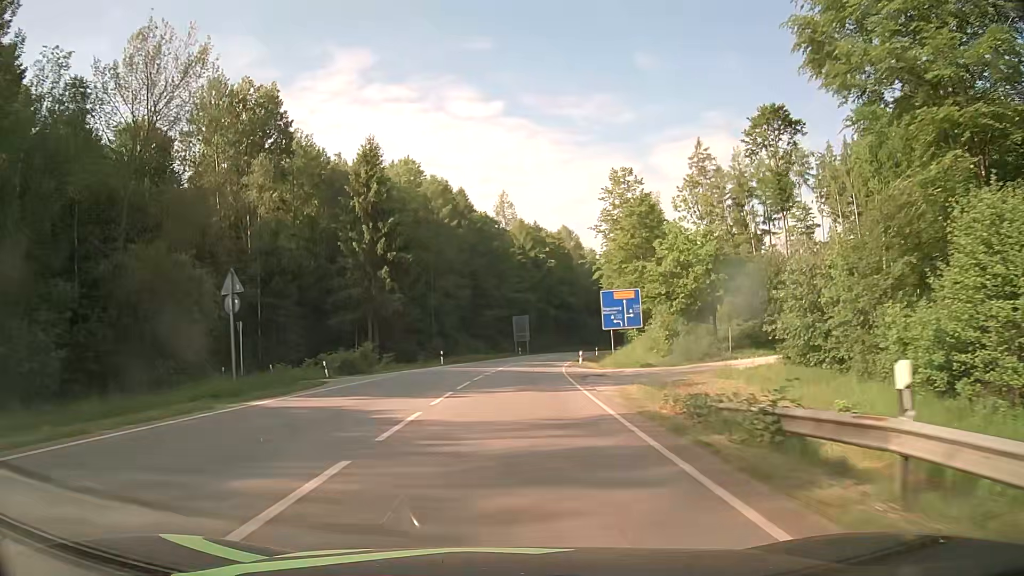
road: secondary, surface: asphalt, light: Day
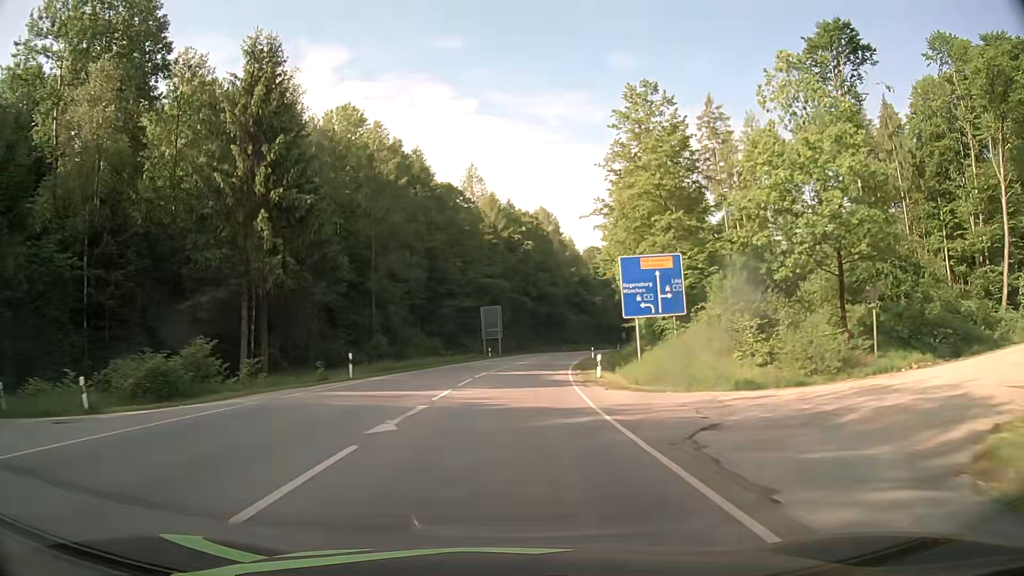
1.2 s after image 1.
(+0.5, +22.7) m; +3°
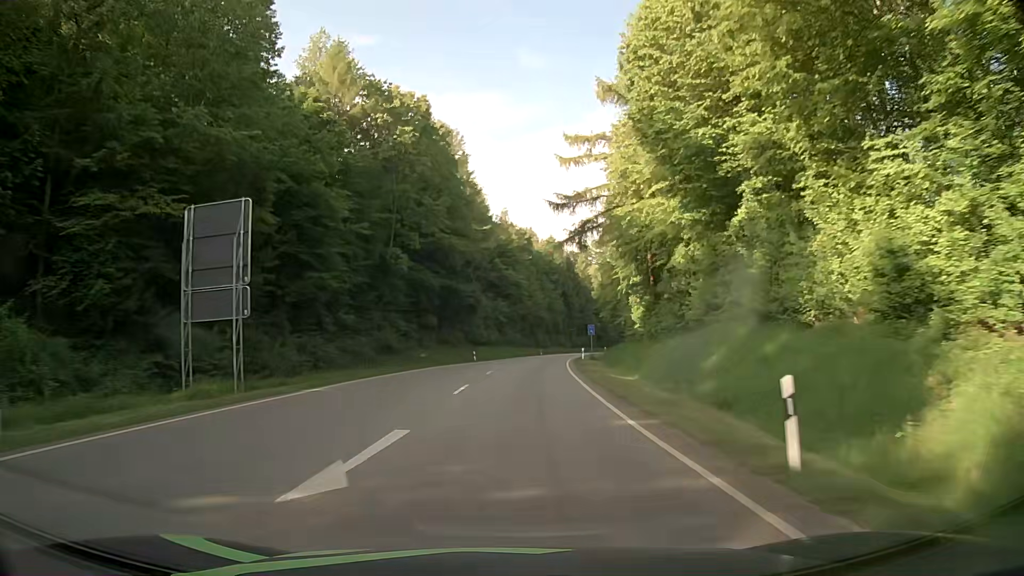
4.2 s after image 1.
(+3.8, +59.0) m; +7°
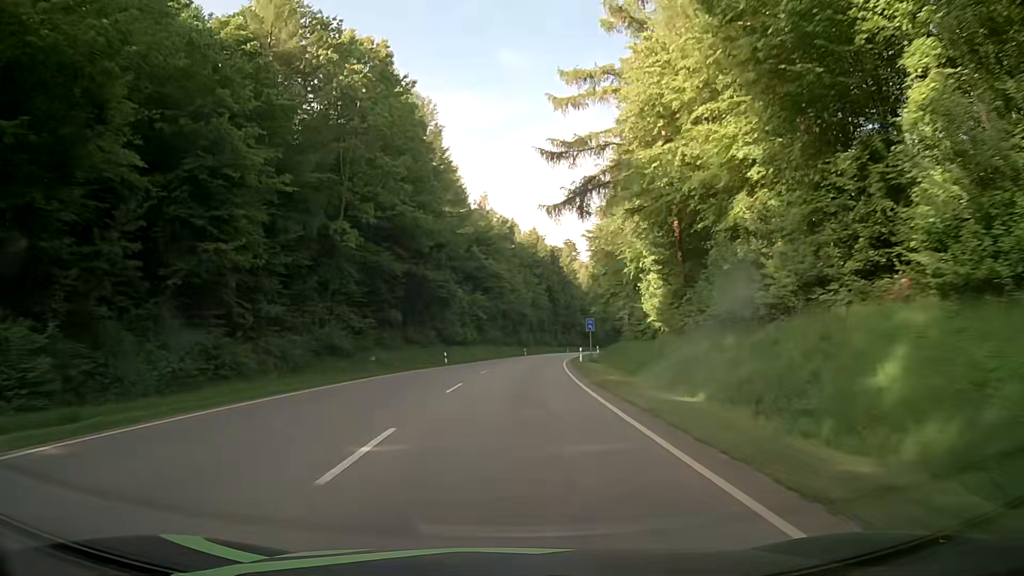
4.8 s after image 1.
(+0.2, +12.1) m; +2°
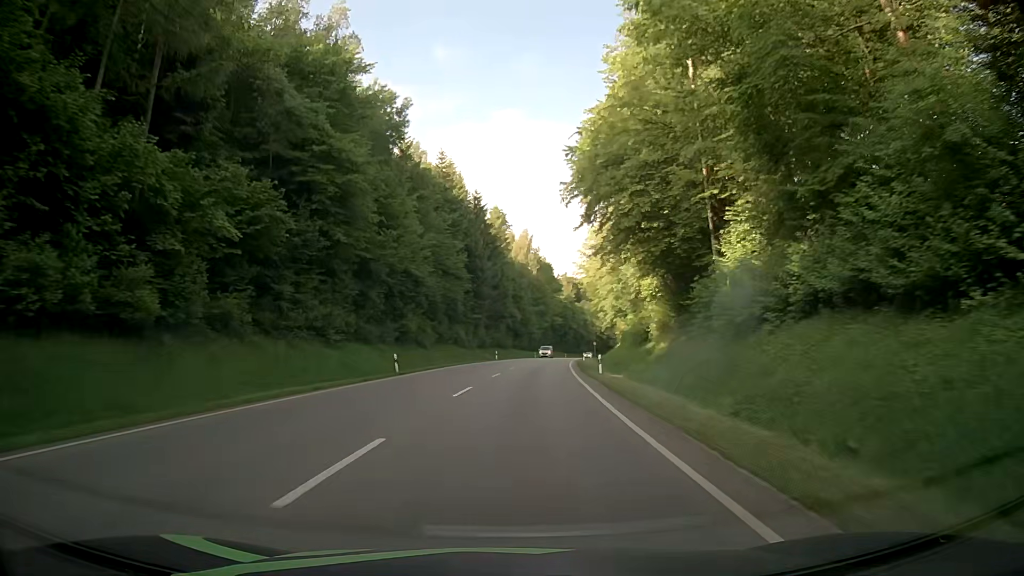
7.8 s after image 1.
(+3.9, +61.1) m; +7°
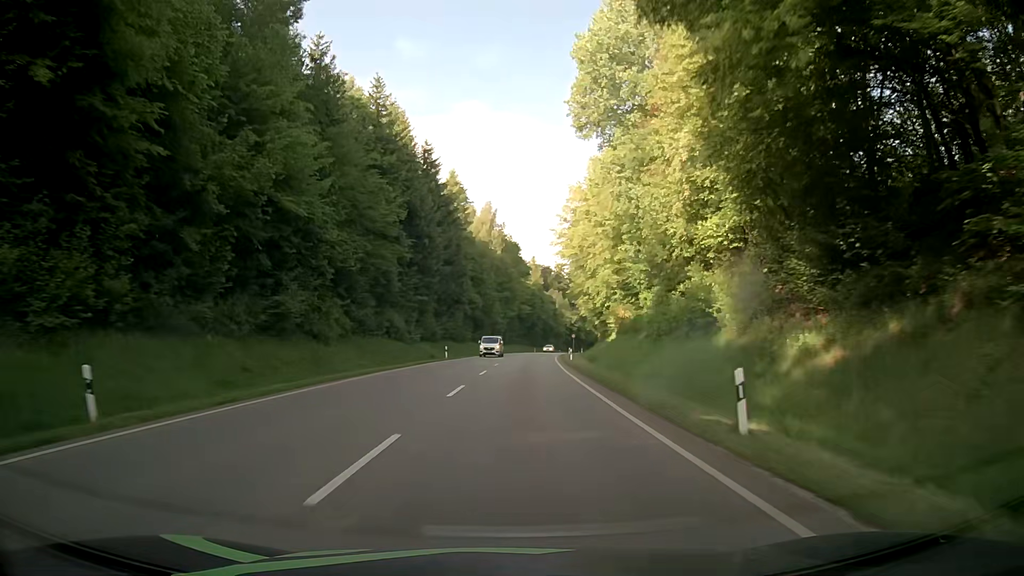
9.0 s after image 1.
(+0.6, +24.0) m; +3°
(0, +10) (0, +20) (+1, +30) (+1, +40) (+2, +50) (+2, +60) (+3, +70) (+4, +80) (+5, +90) (+6, +100) m
